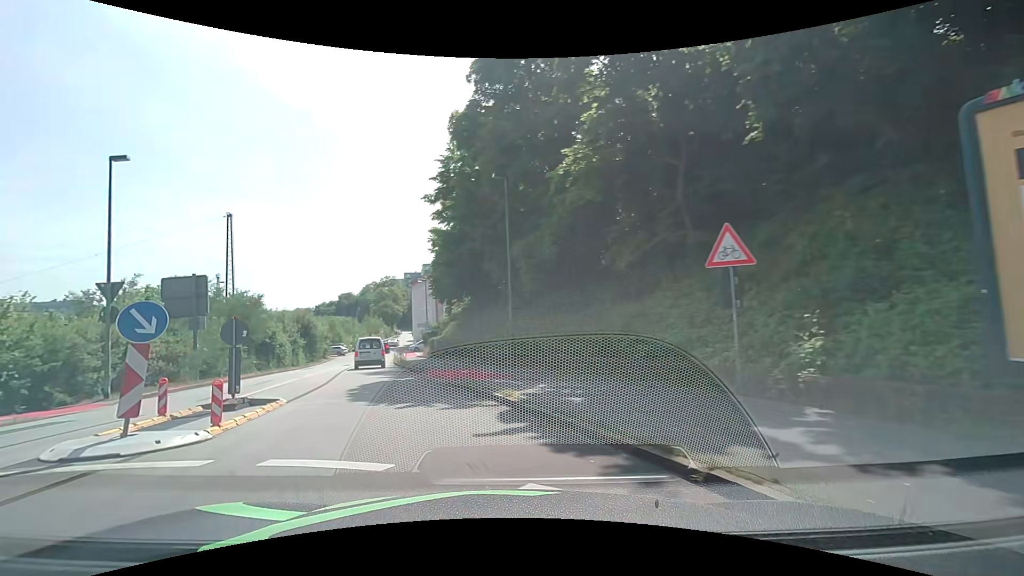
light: Day
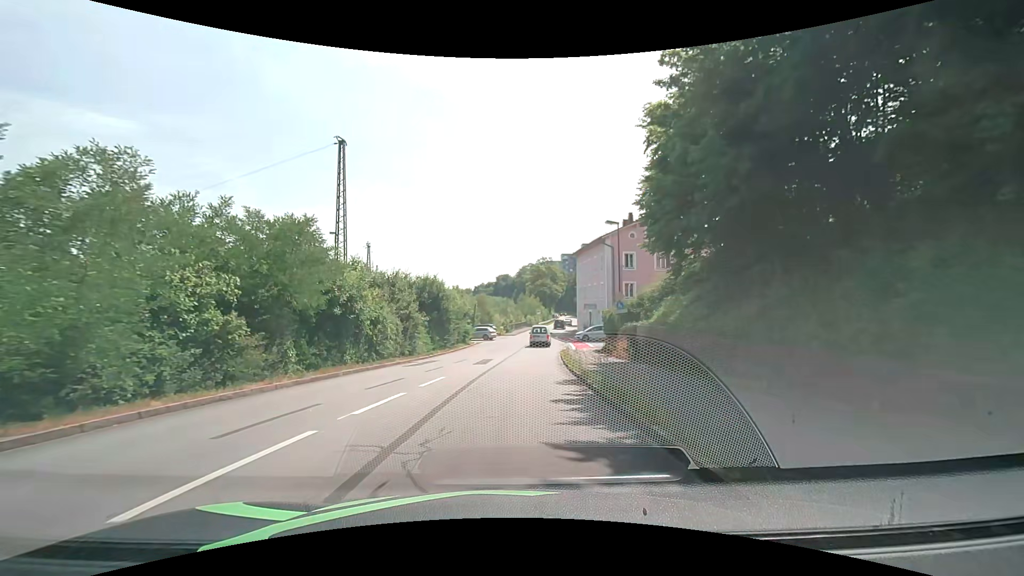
(-4.8, +21.3) m; -17°
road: residential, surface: asphalt
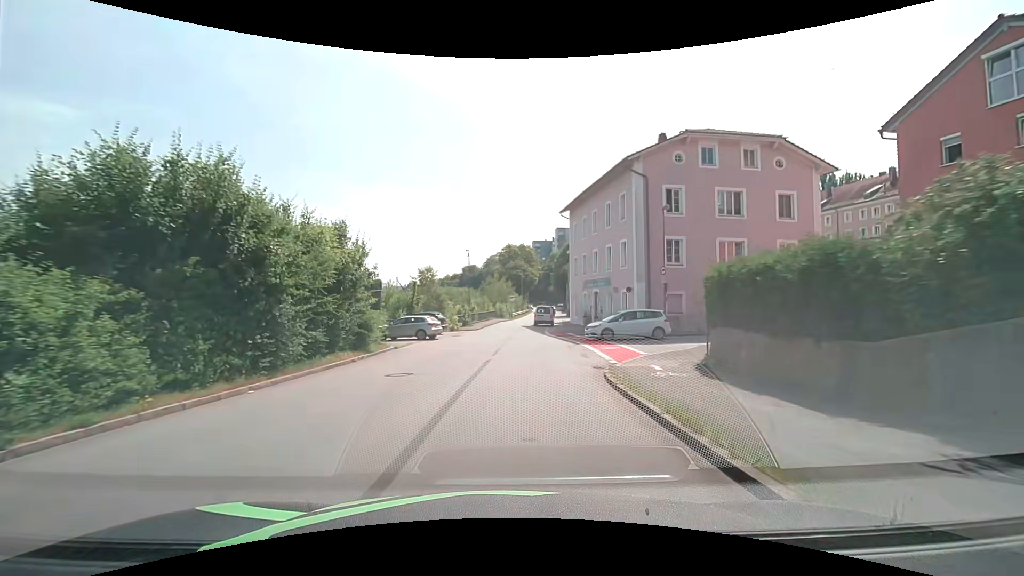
(+0.8, +25.0) m; +3°
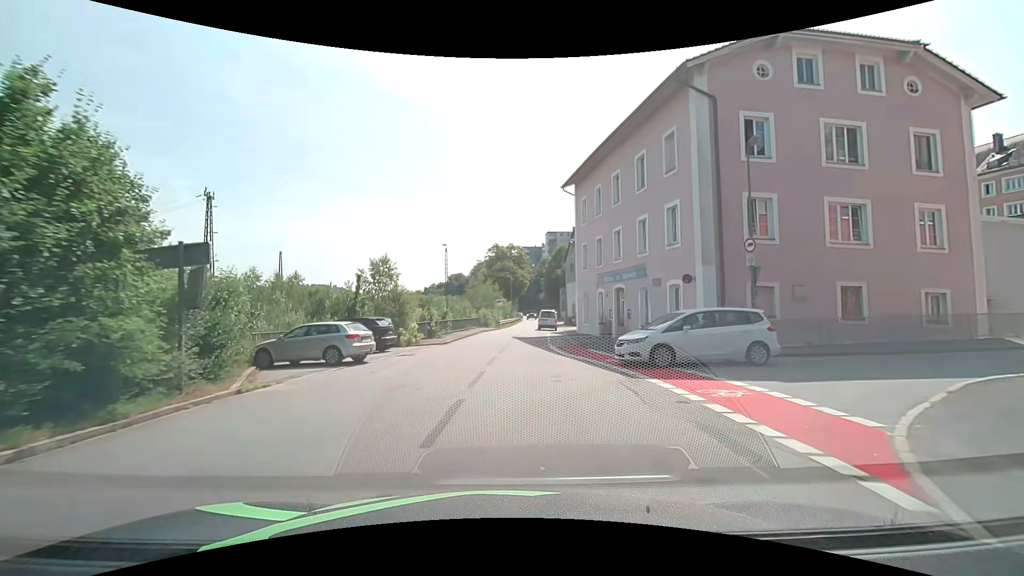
(+0.3, +13.0) m; +2°
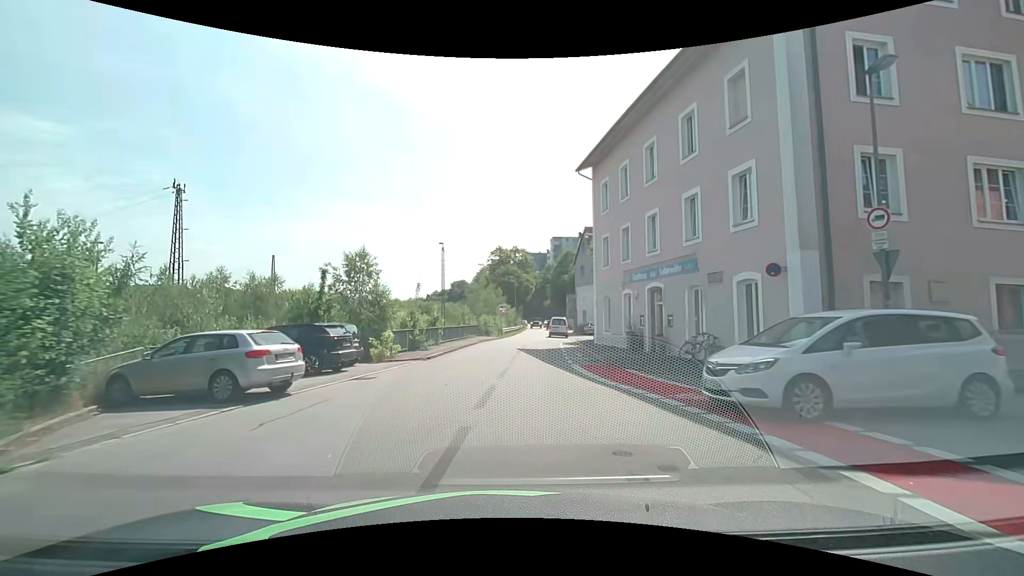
(-0.1, +6.4) m; -1°
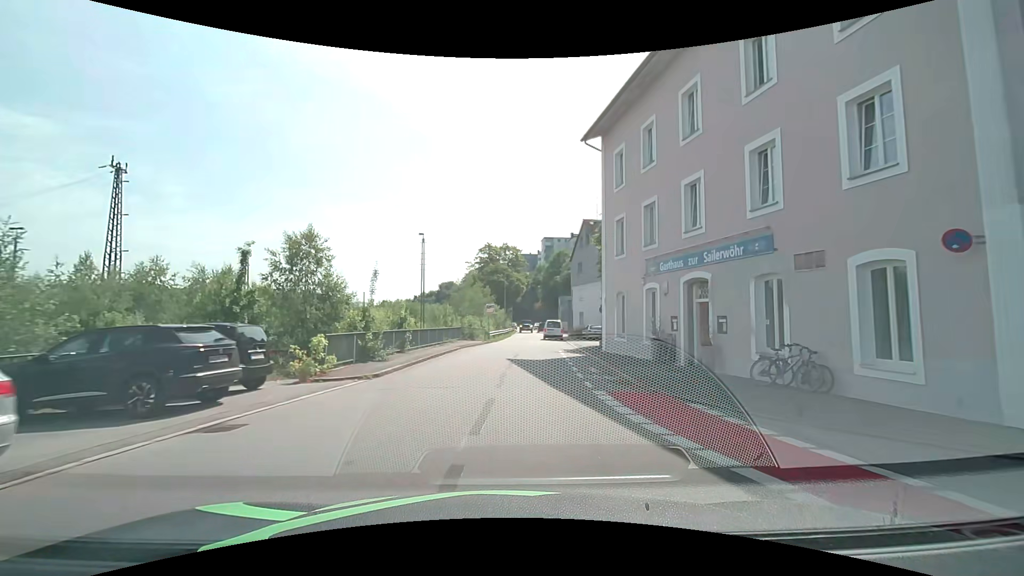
(0.0, +6.2) m; +1°
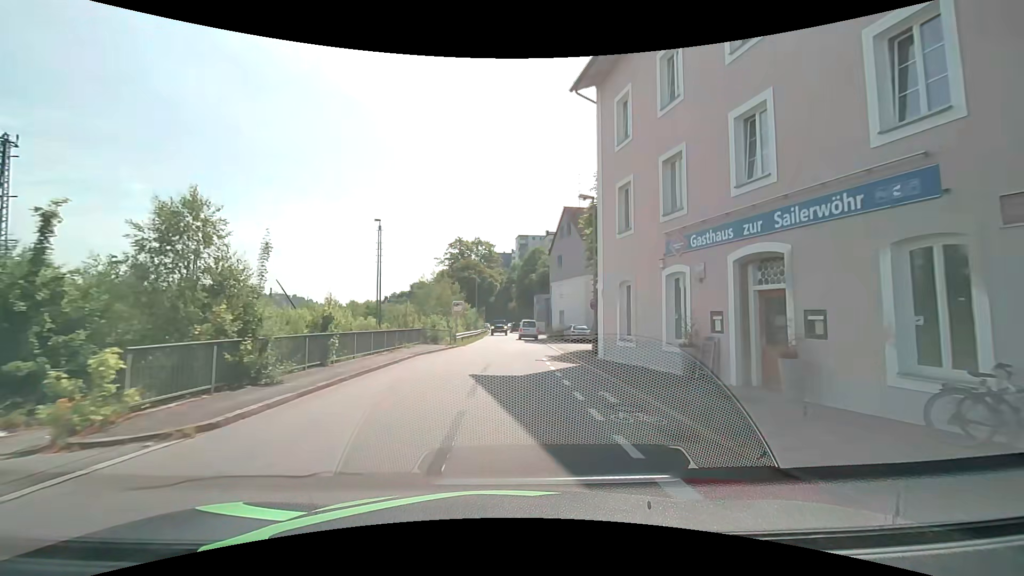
(+0.2, +6.1) m; +3°
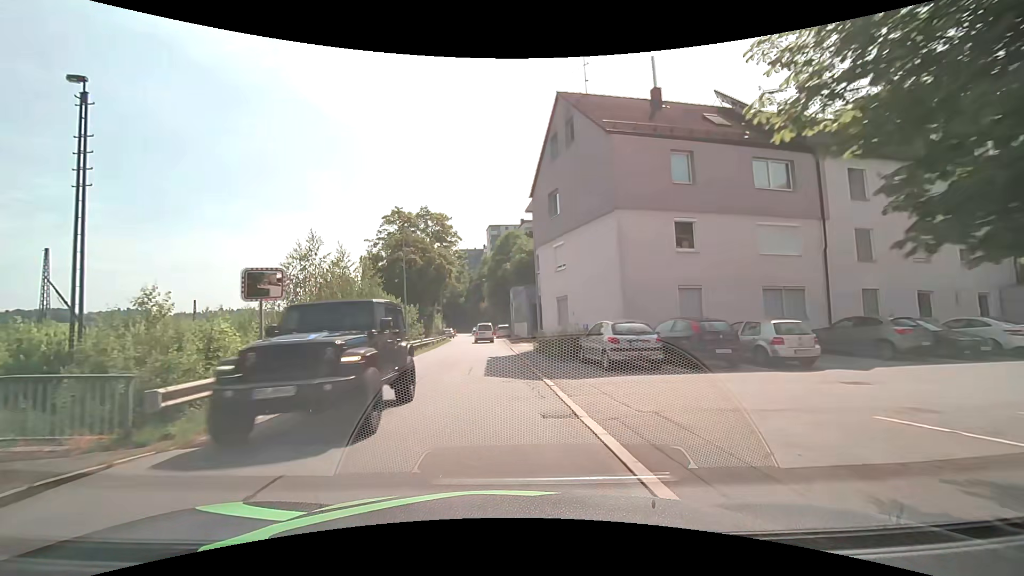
(+1.5, +24.3) m; +3°
(0, +10) (-1, +20) (-1, +30) (-1, +40) (-2, +50) (-4, +60) (-5, +70) (-5, +80) (-6, +90) (-7, +100) m
